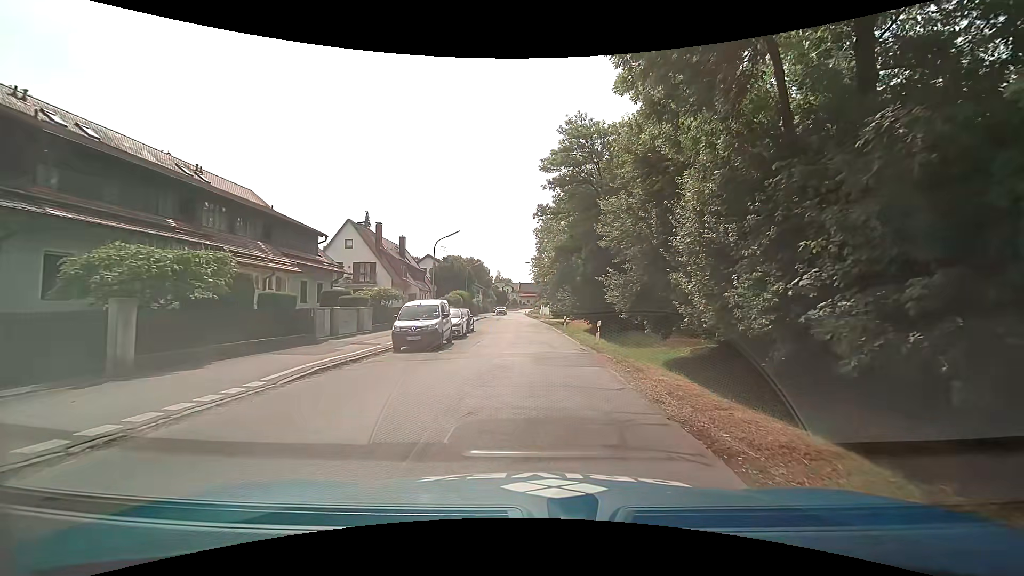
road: tertiary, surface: asphalt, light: Day
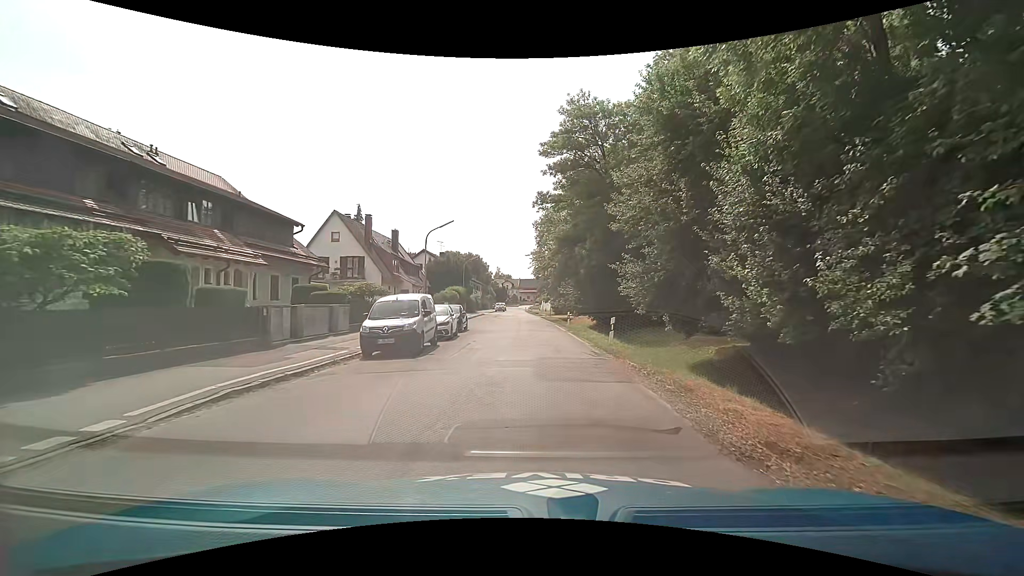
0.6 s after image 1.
(0.0, +3.4) m; +2°
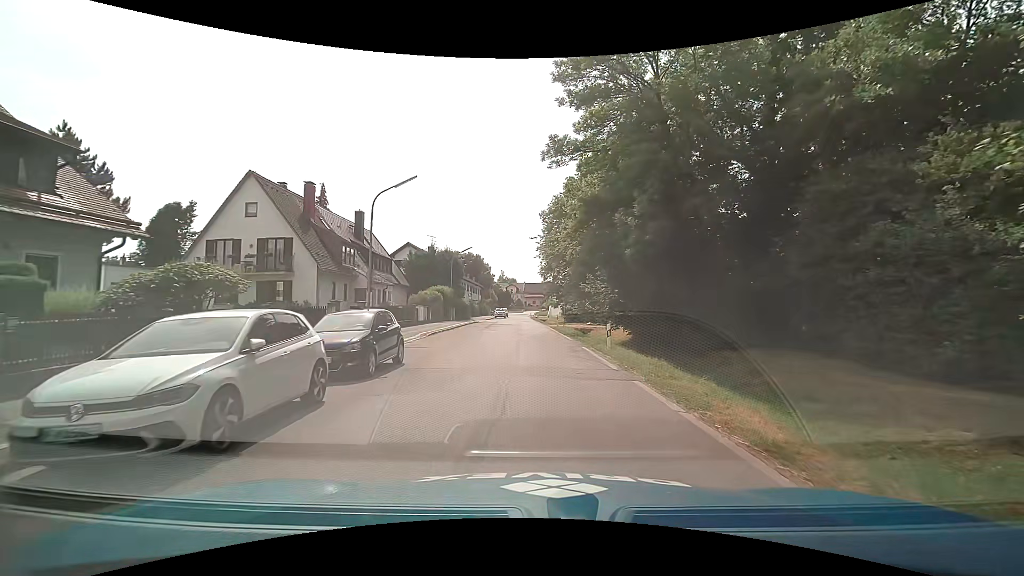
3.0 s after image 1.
(-0.6, +15.6) m; -1°
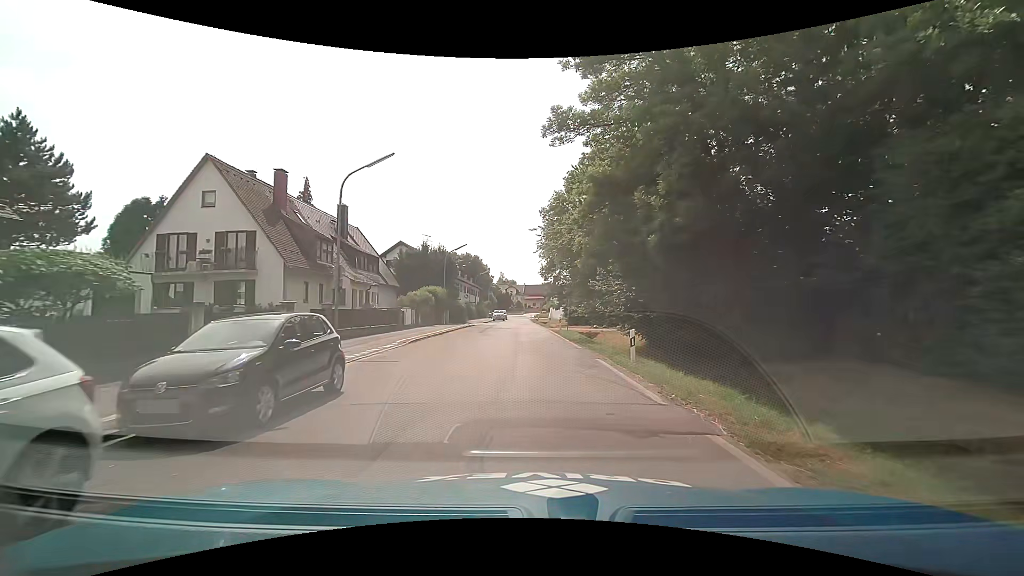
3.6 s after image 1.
(-0.1, +4.3) m; -1°
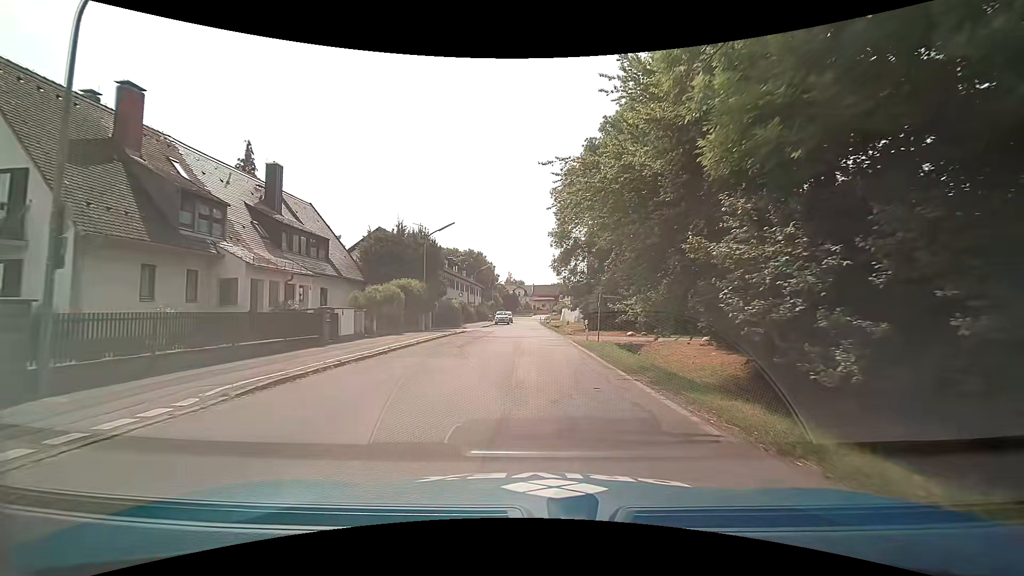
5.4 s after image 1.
(-0.2, +13.4) m; -2°
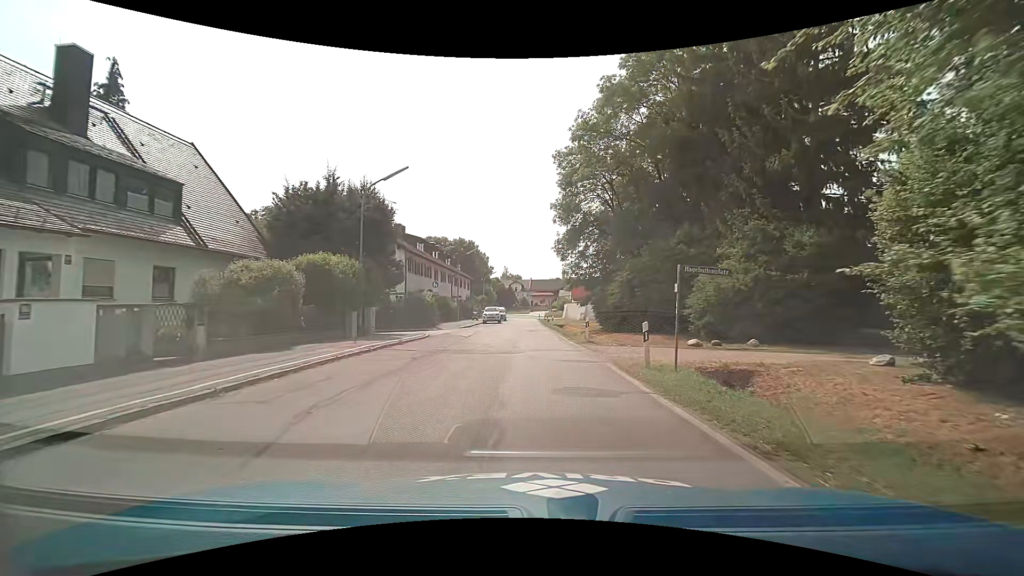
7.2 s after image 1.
(0.0, +13.8) m; 0°
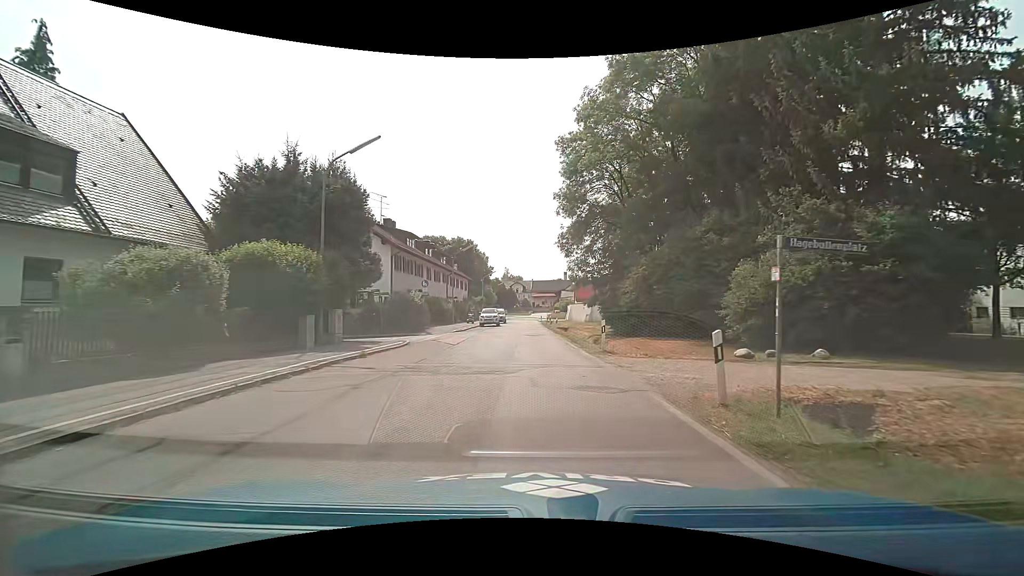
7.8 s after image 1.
(0.0, +4.6) m; 0°
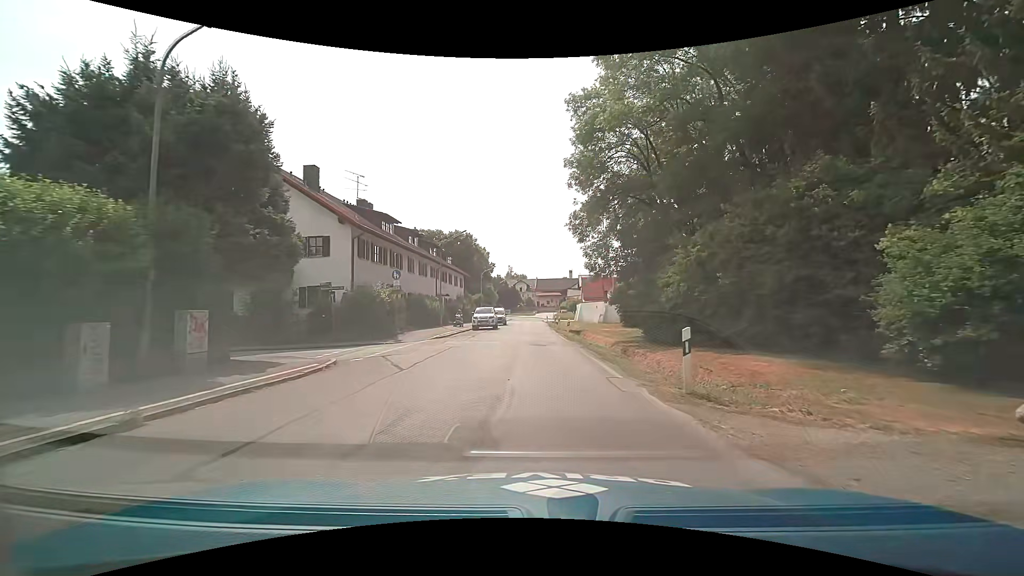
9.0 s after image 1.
(0.0, +9.1) m; 0°
(0, +10) (0, +20) (0, +30) (0, +40) (0, +50) (0, +60) (0, +70) (0, +80) (0, +90) (0, +100) m
